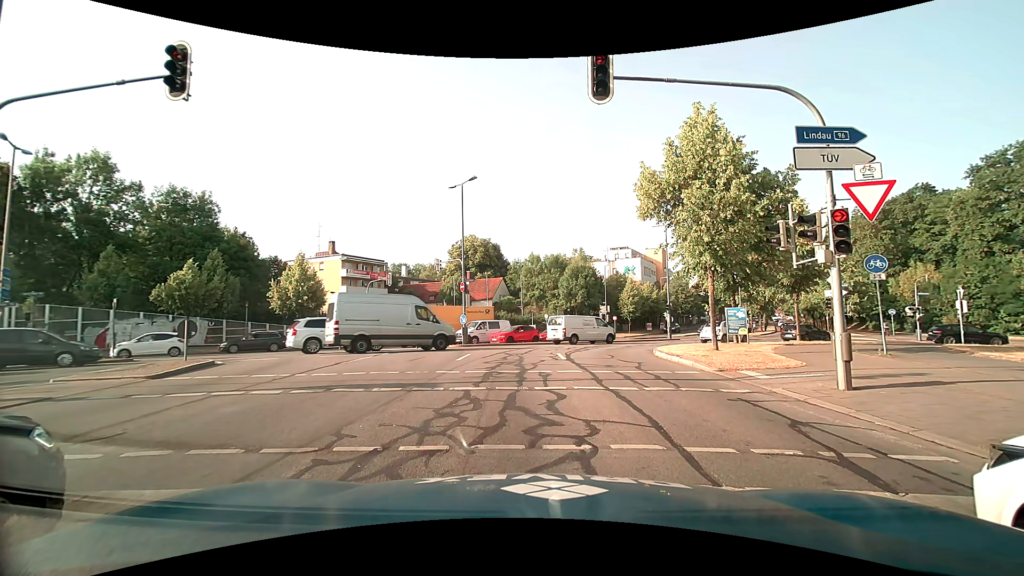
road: secondary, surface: asphalt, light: Day
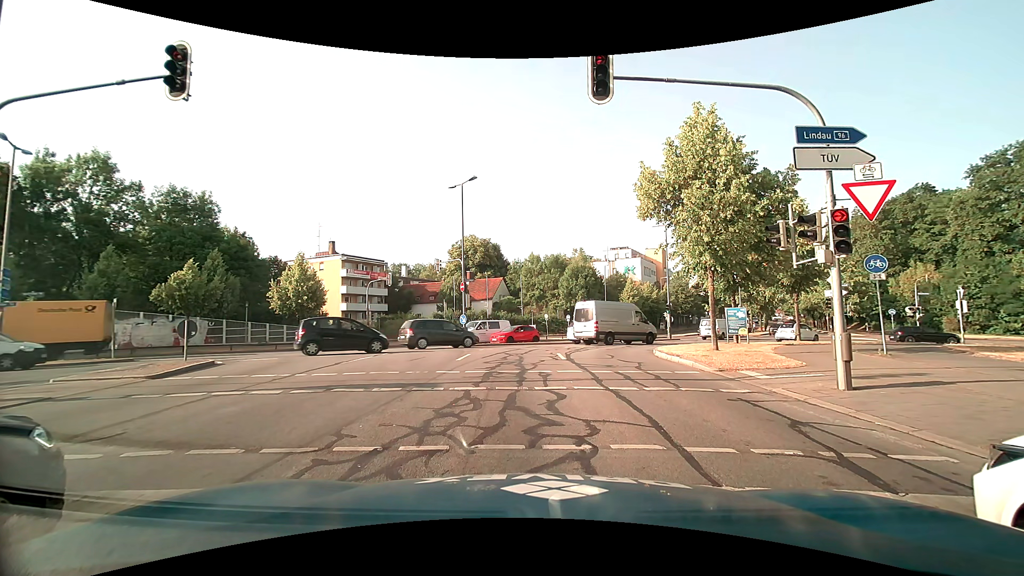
(0.0, 0.0) m; 0°
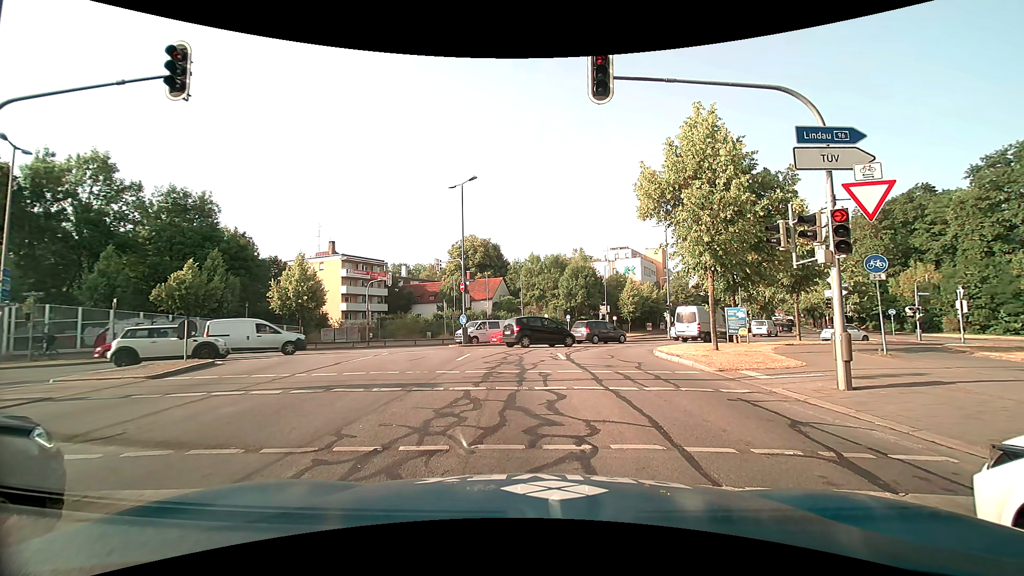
(0.0, 0.0) m; 0°
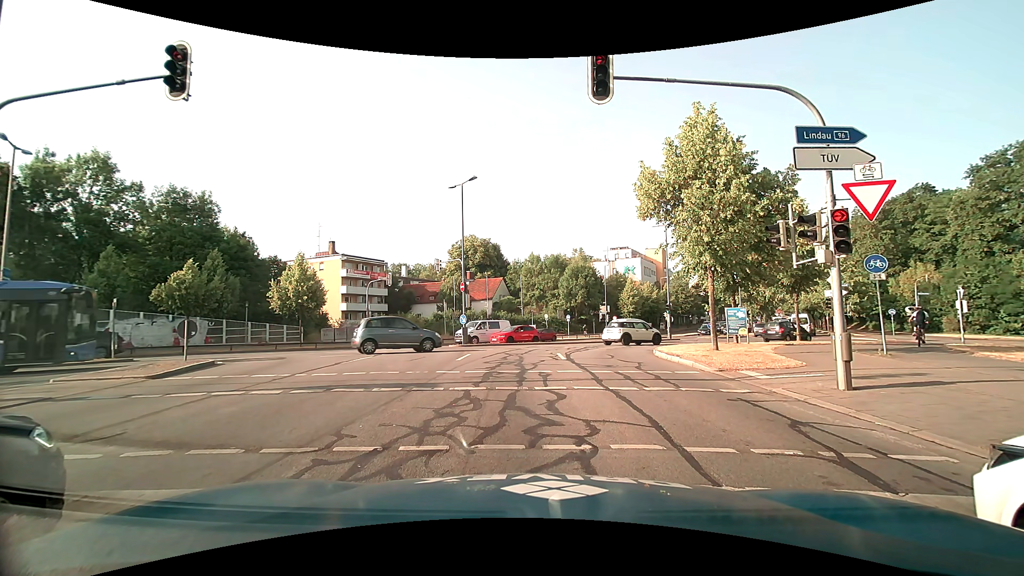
(0.0, 0.0) m; 0°
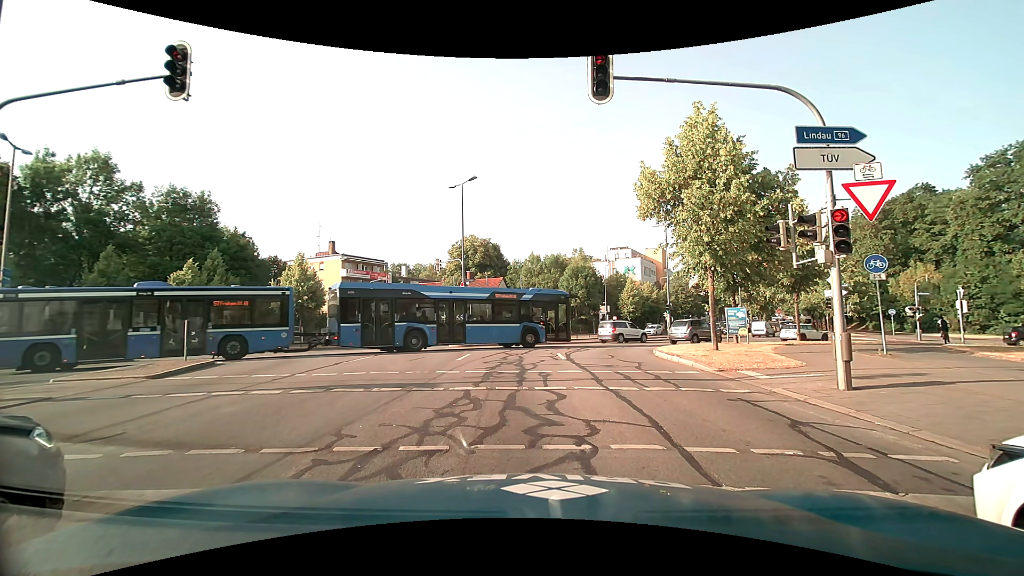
(0.0, 0.0) m; 0°
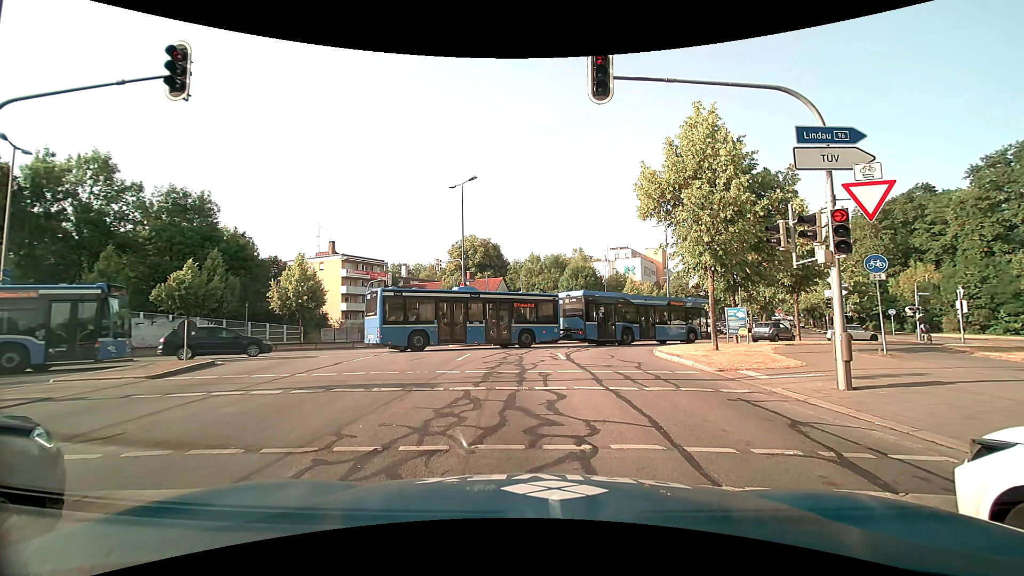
(0.0, 0.0) m; 0°
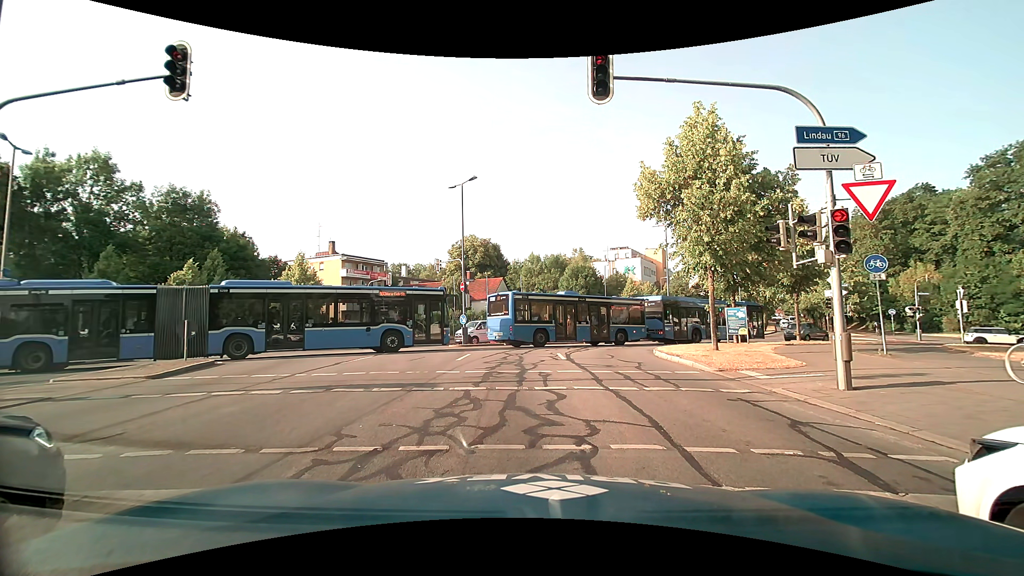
(0.0, 0.0) m; 0°
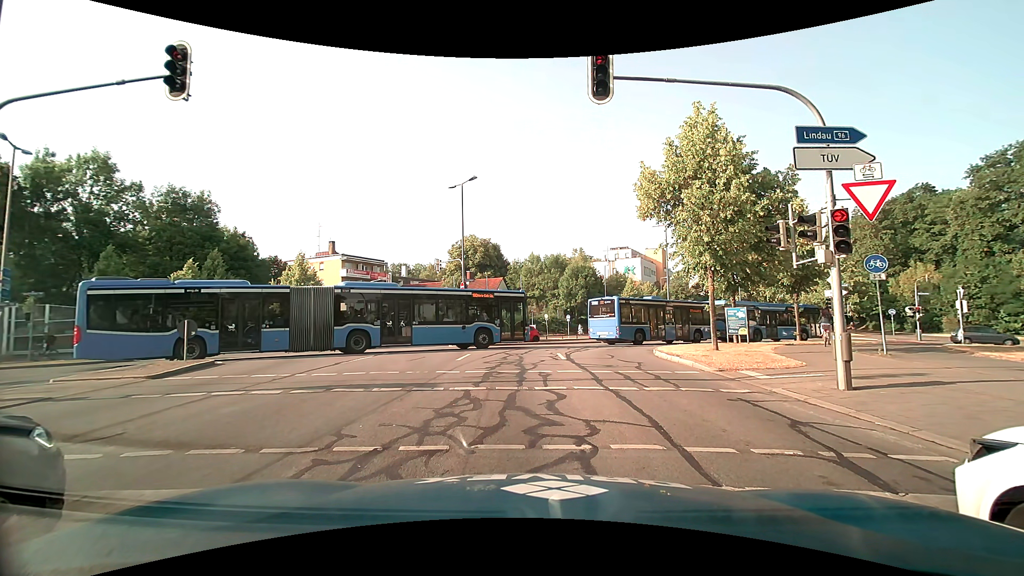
(0.0, 0.0) m; 0°
(-1, +10) (-2, +20) (0, +30) (+6, +37) (+13, +44) (+20, +52) (+26, +60) (+31, +68) (+36, +77) (+40, +86) m
